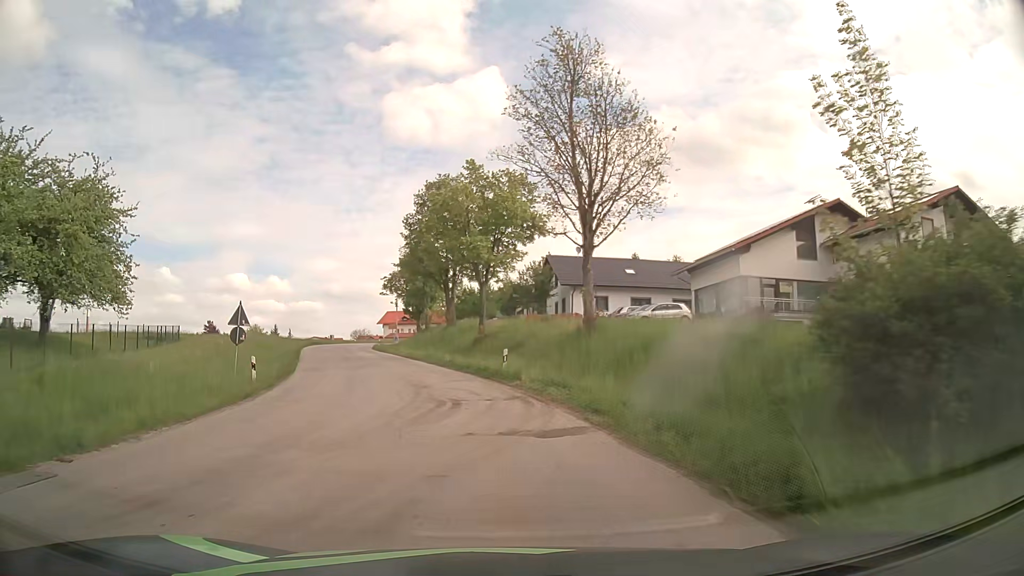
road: tertiary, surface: asphalt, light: Day
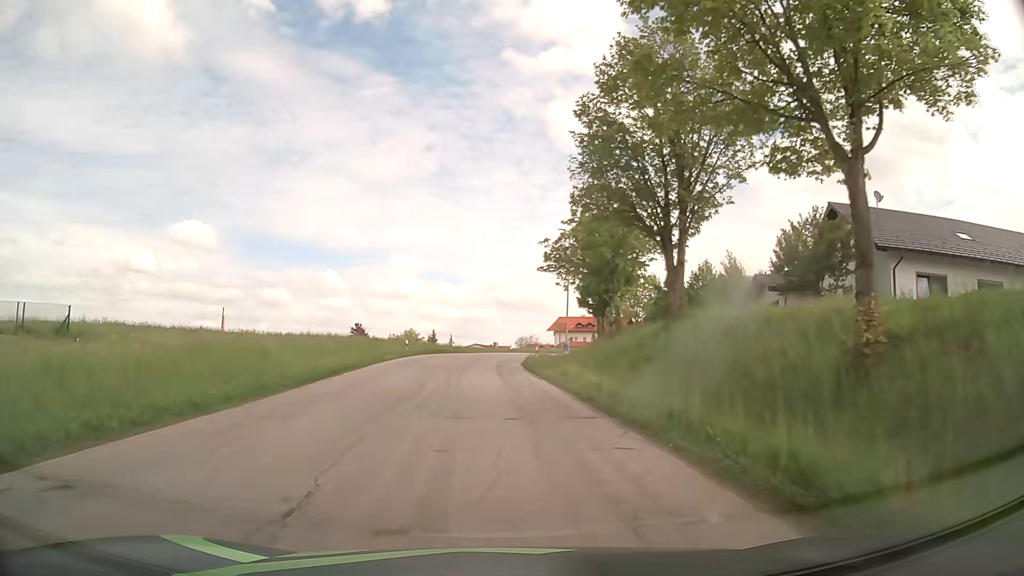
(-4.3, +30.4) m; -15°
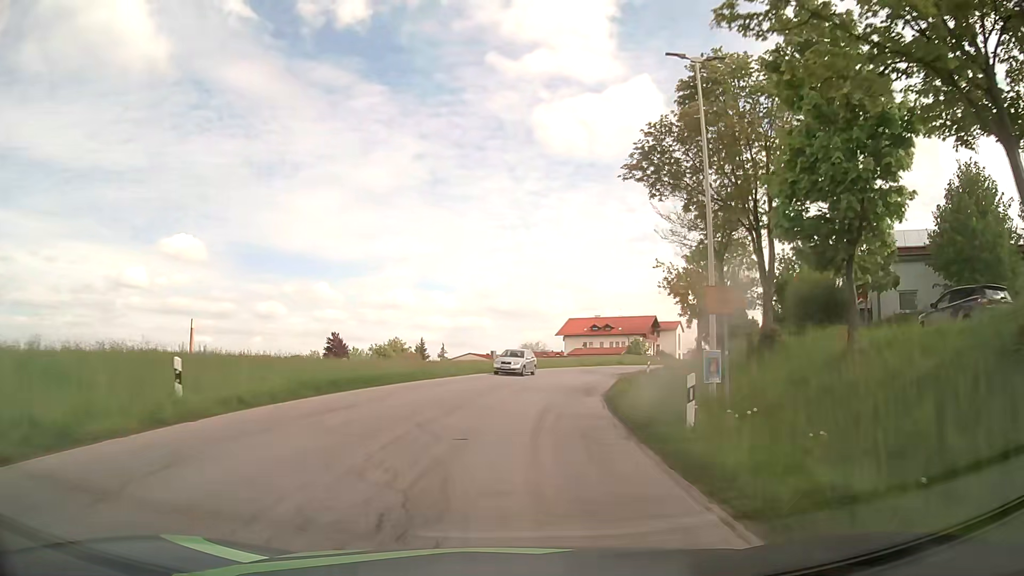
(-1.4, +34.7) m; -1°
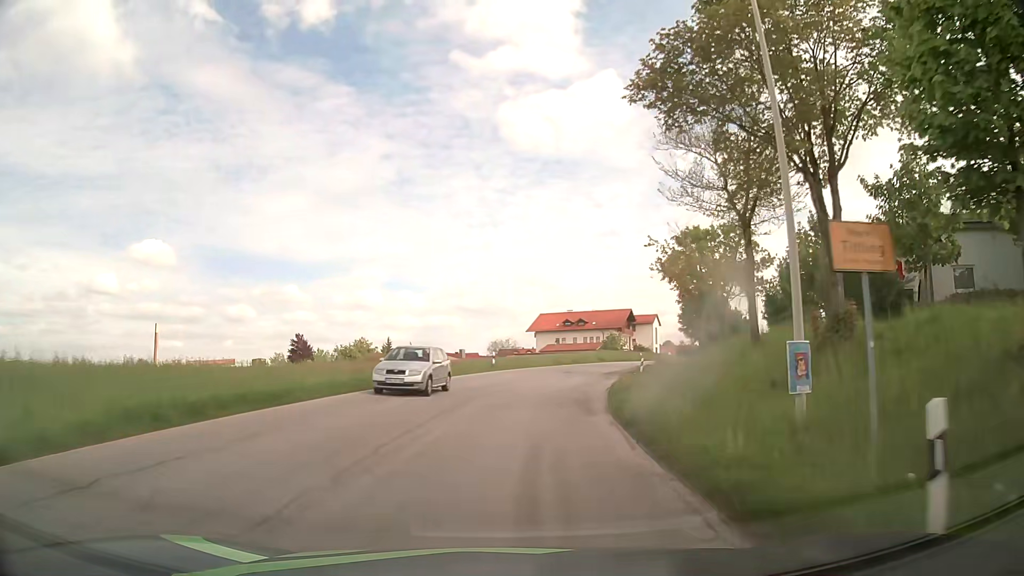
(+0.2, +7.3) m; +3°
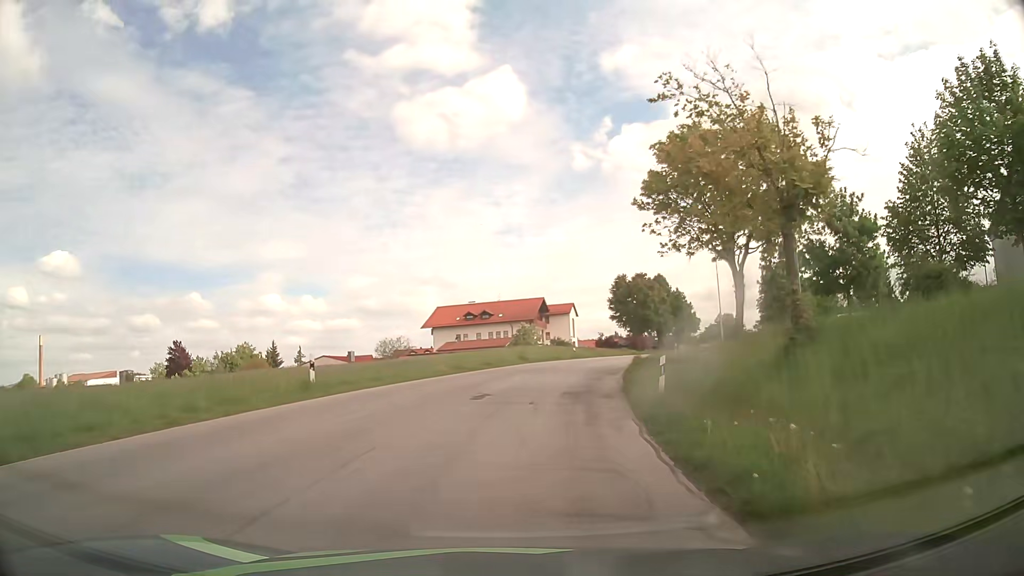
(+1.4, +22.9) m; +8°
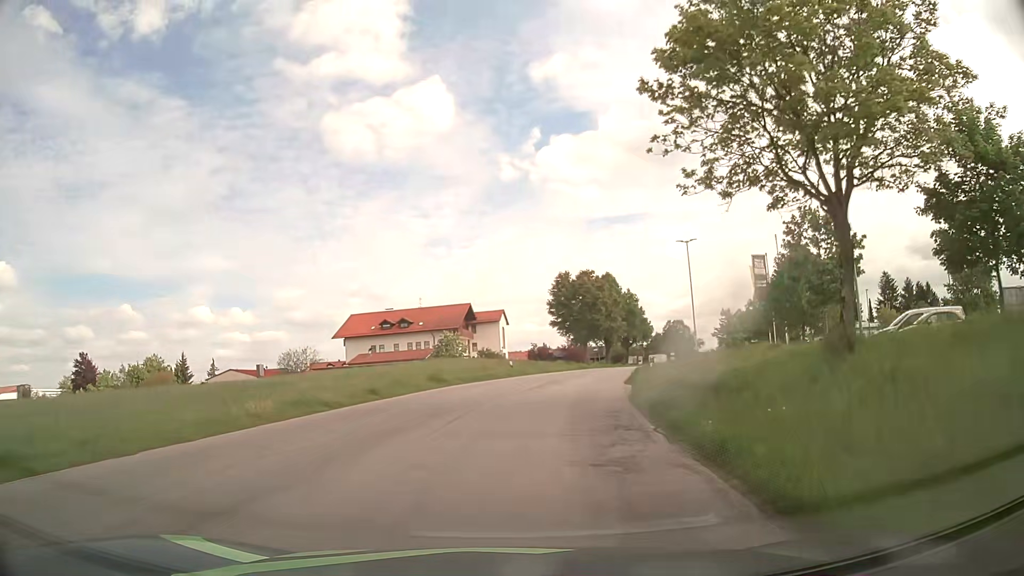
(+0.9, +15.8) m; +6°
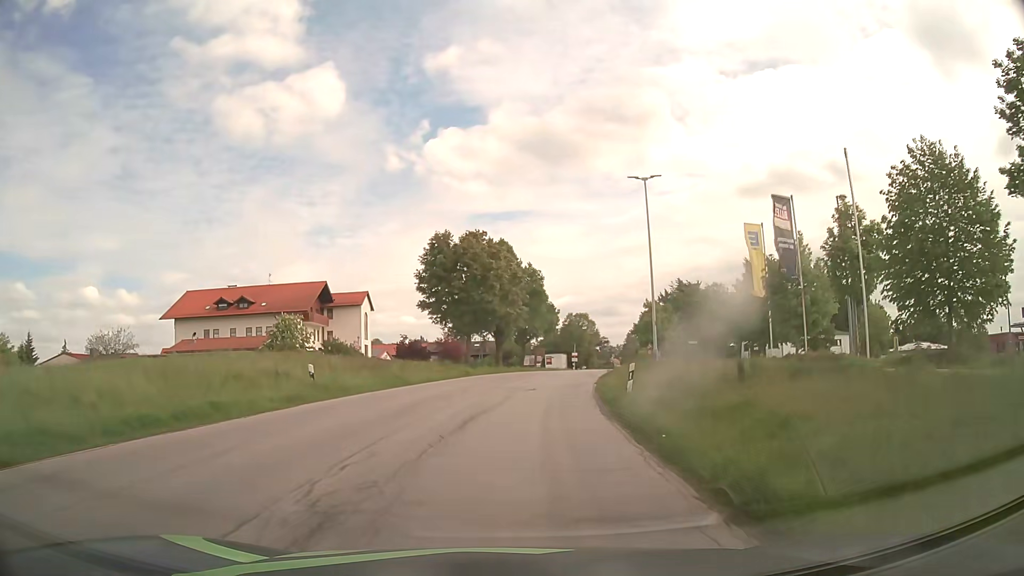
(+2.1, +23.4) m; +10°
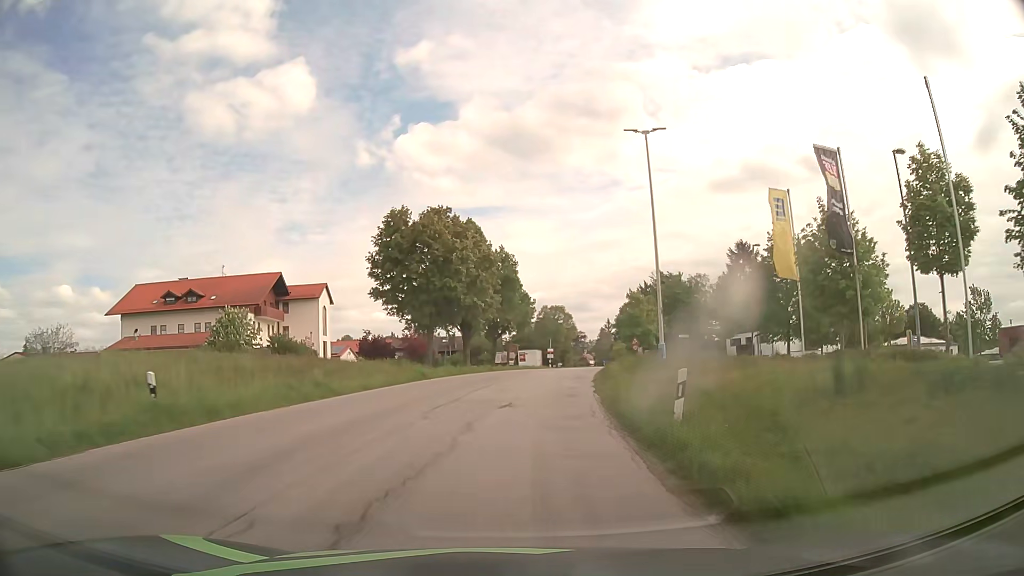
(+0.2, +7.8) m; +3°
(0, +10) (+1, +20) (+2, +30) (+4, +40) (+6, +50) (+8, +59) (+10, +69) (+12, +79) (+14, +89) (+17, +98) m
